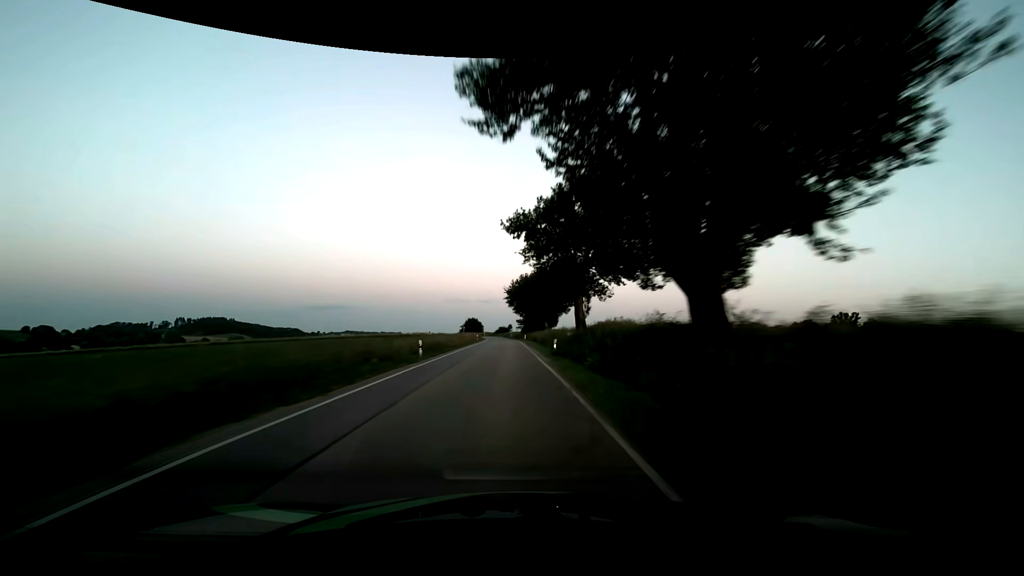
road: secondary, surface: asphalt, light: Dusk
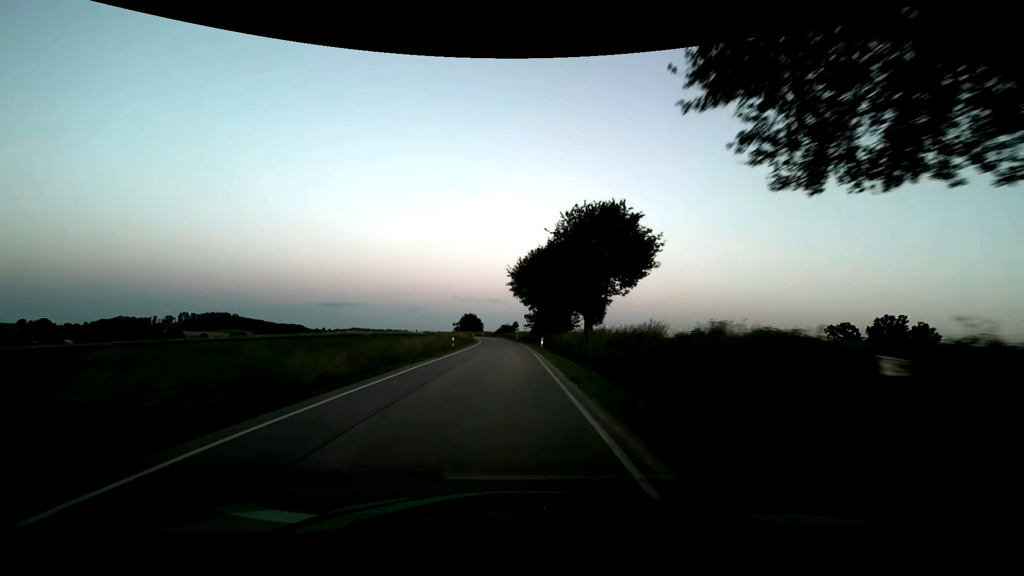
(-0.2, +32.3) m; -1°
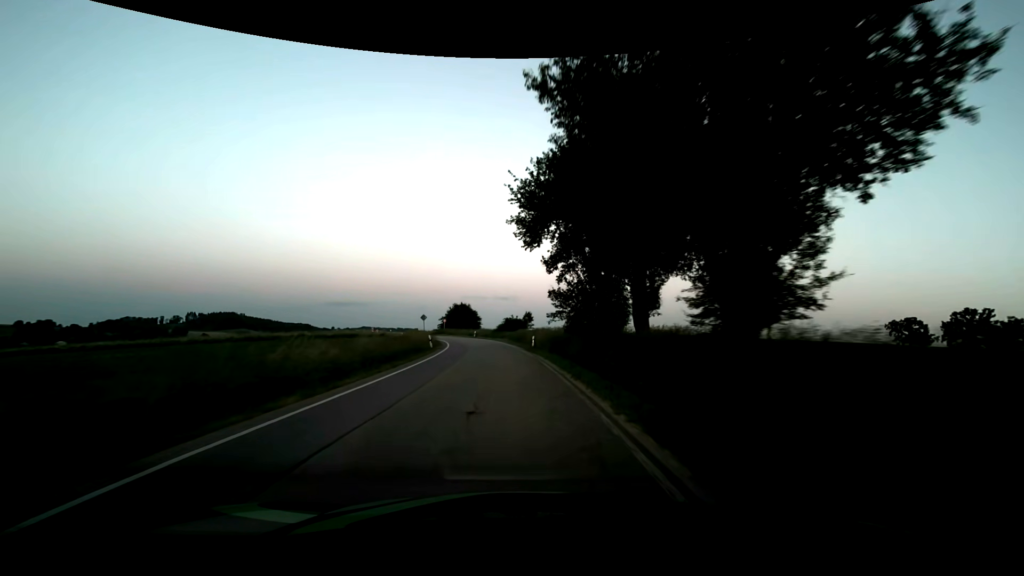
(-0.2, +43.3) m; -1°
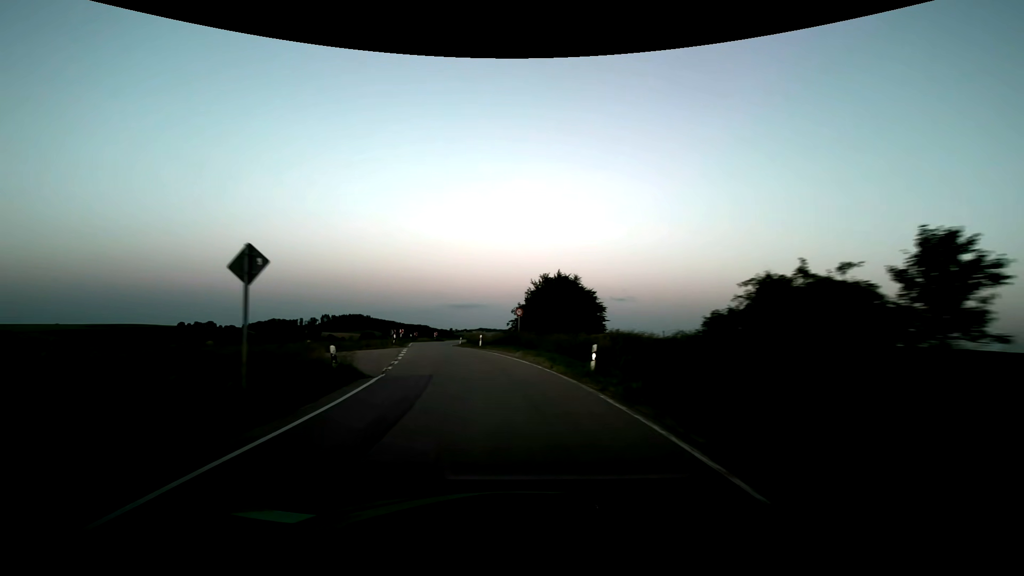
(-4.2, +53.7) m; -13°
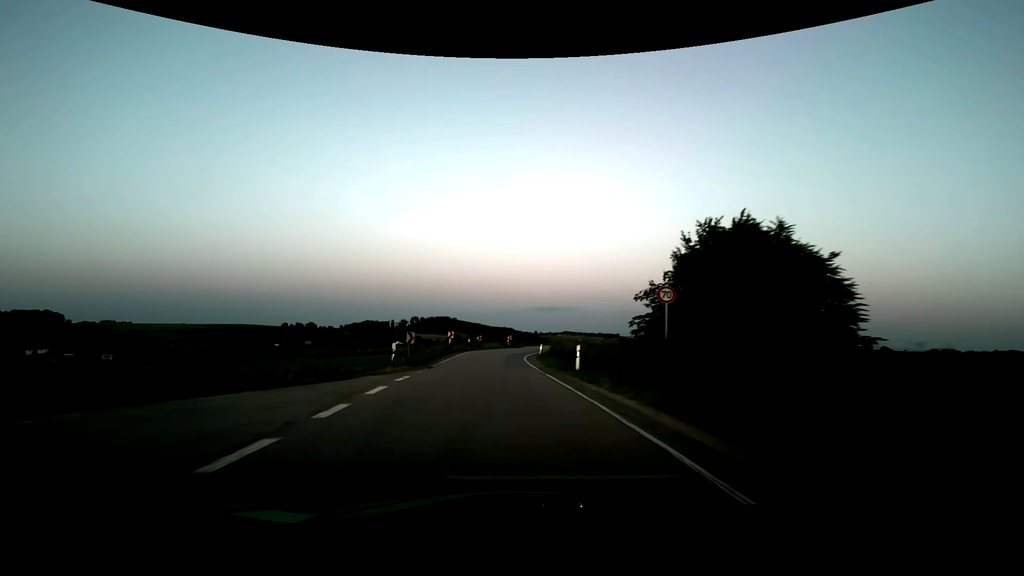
(-1.9, +21.5) m; -10°
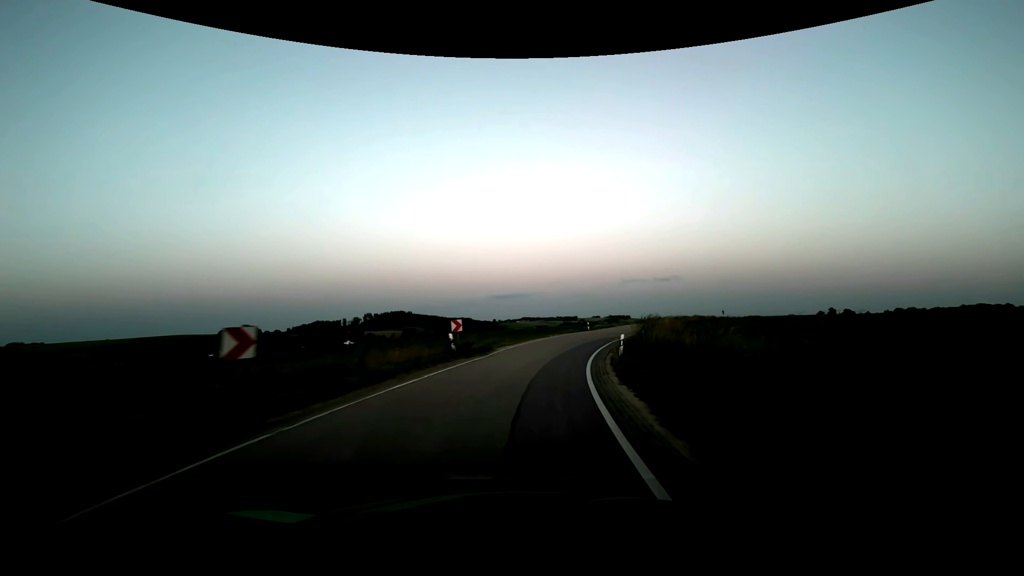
(-0.6, +43.4) m; +4°
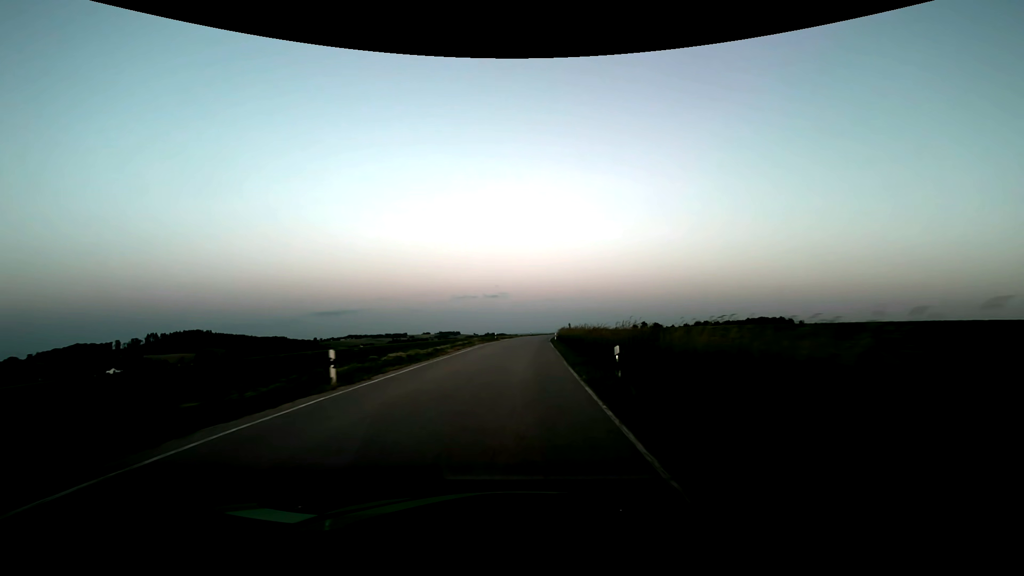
(+7.8, +42.2) m; +20°
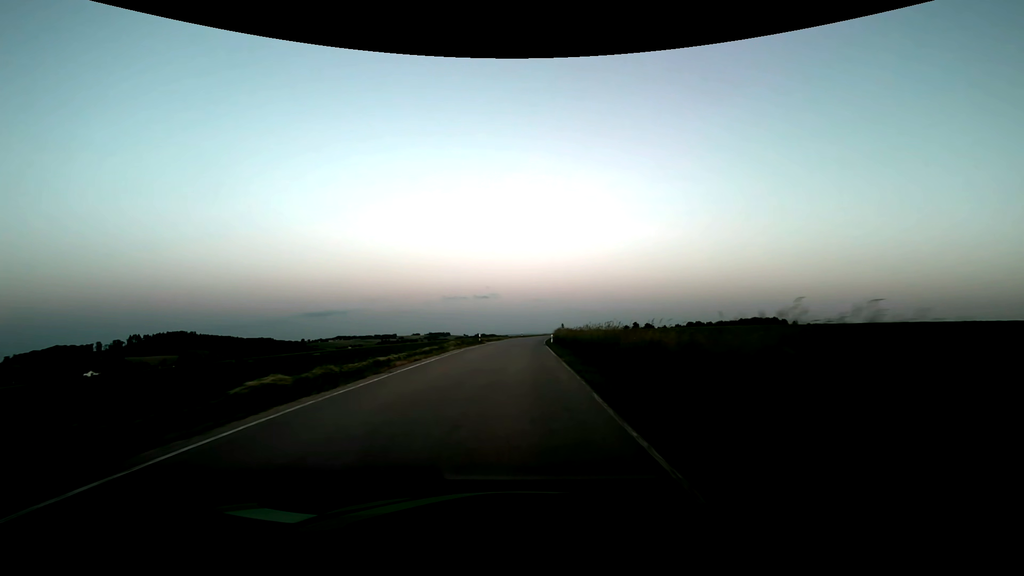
(+0.1, +10.7) m; +1°
(0, +10) (0, +20) (+1, +30) (+1, +40) (+1, +50) (+2, +60) (+3, +70) (+4, +80) (+5, +90) (+8, +100) m
